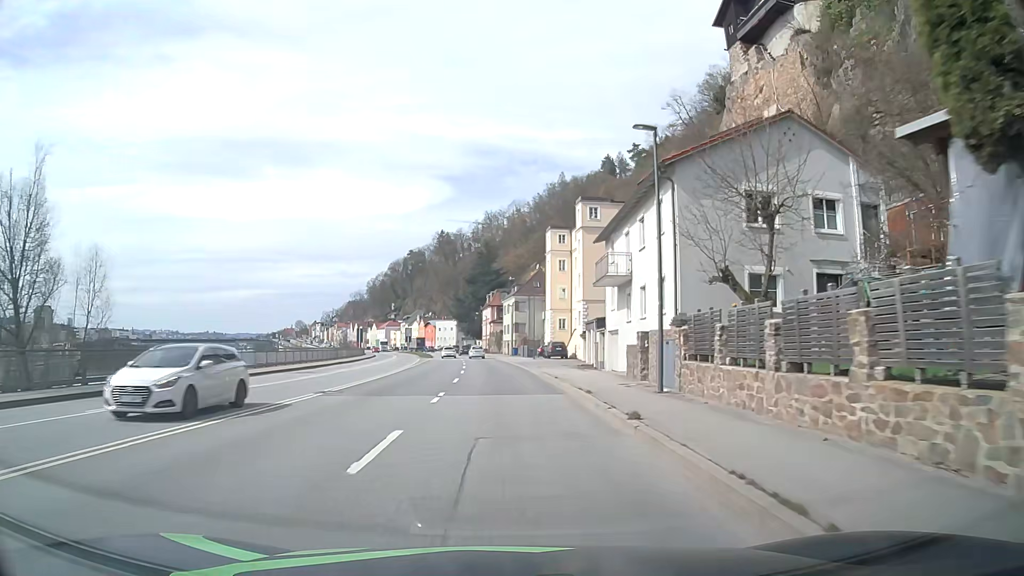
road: primary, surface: asphalt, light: Day
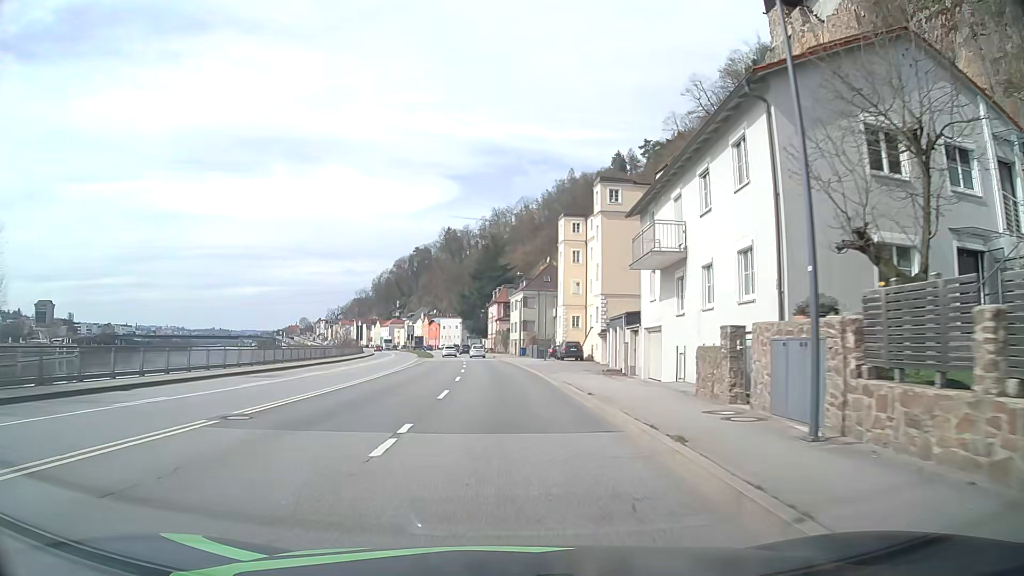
(0.0, +7.9) m; -1°
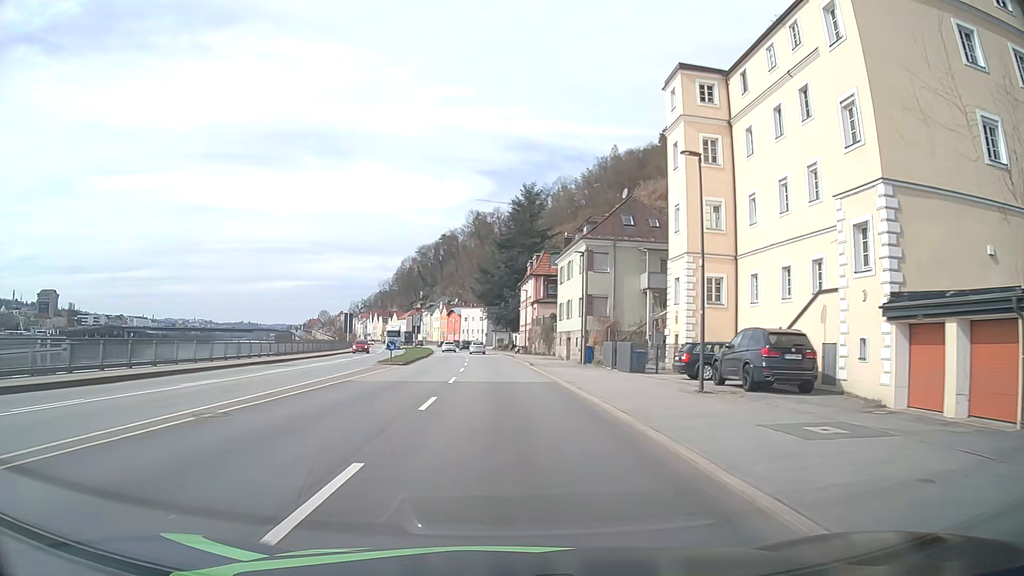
(-0.8, +40.3) m; -2°
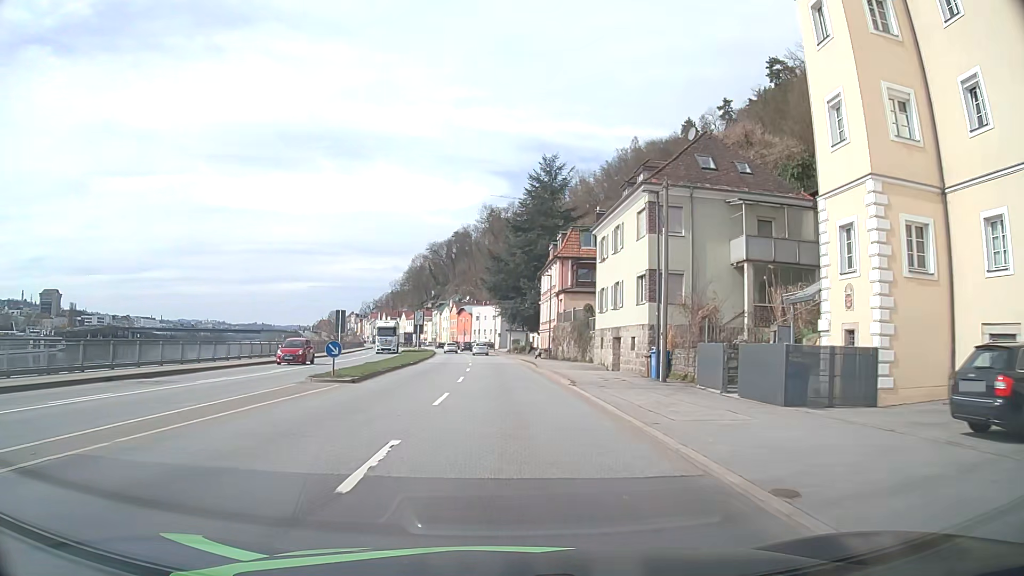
(-0.3, +16.3) m; -2°
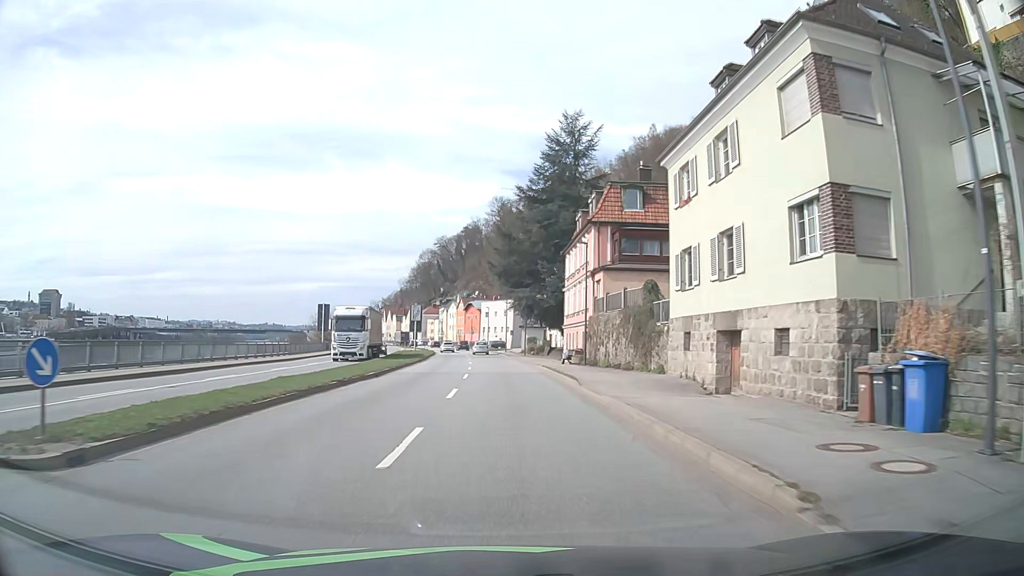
(-0.2, +16.4) m; -1°
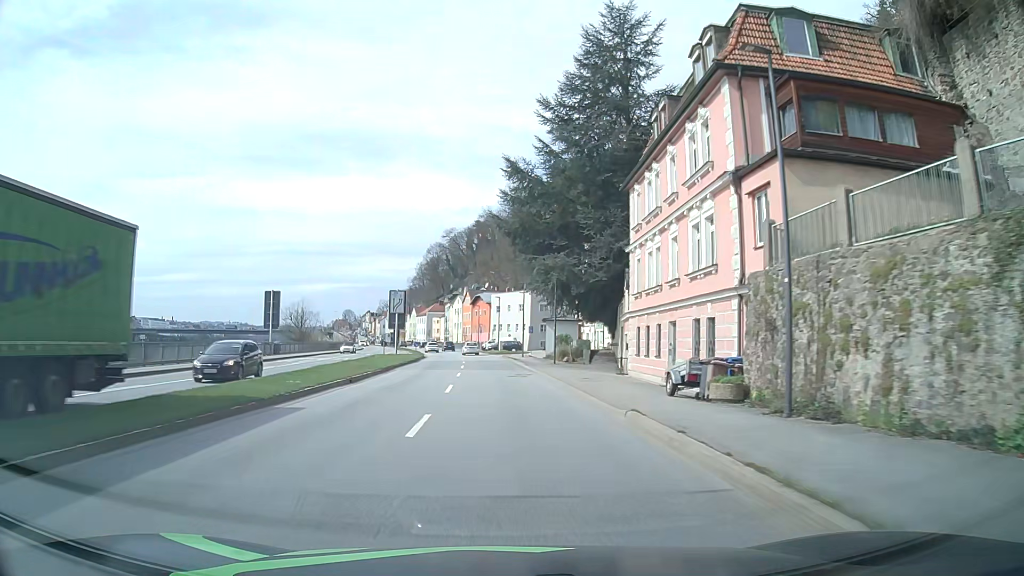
(-0.2, +24.7) m; -1°
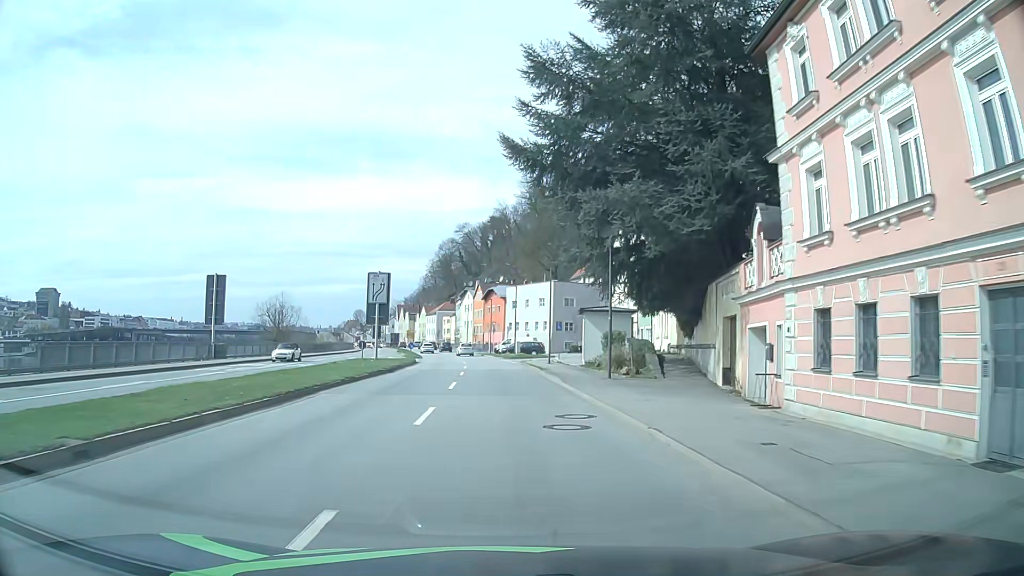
(-0.2, +16.6) m; -1°
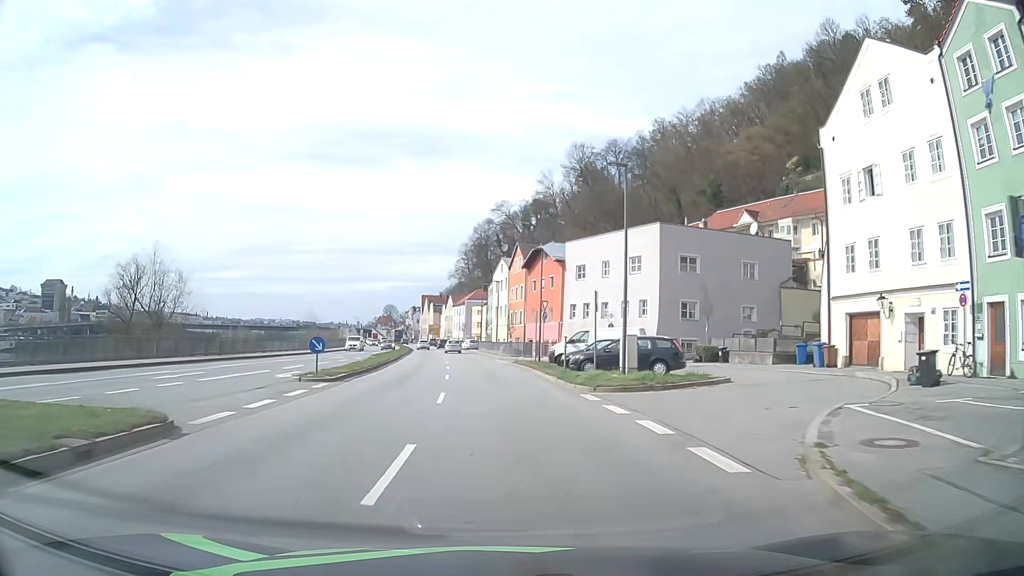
(-1.4, +41.7) m; -4°
(0, +10) (0, +20) (-1, +30) (-2, +40) (-3, +50) (-4, +60) (-5, +70) (-6, +80) (-7, +90) (-9, +100) m
